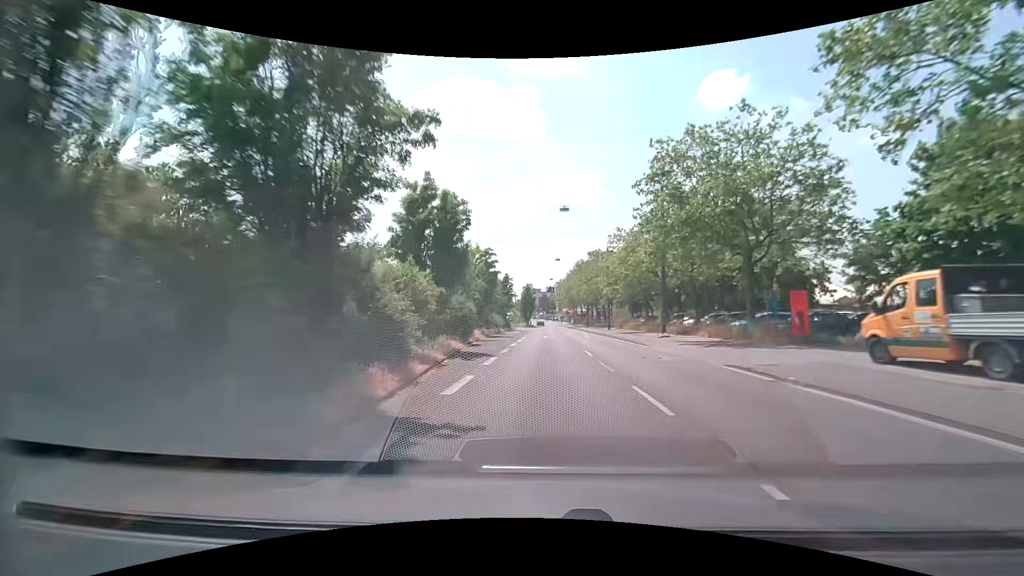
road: primary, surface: asphalt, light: Day
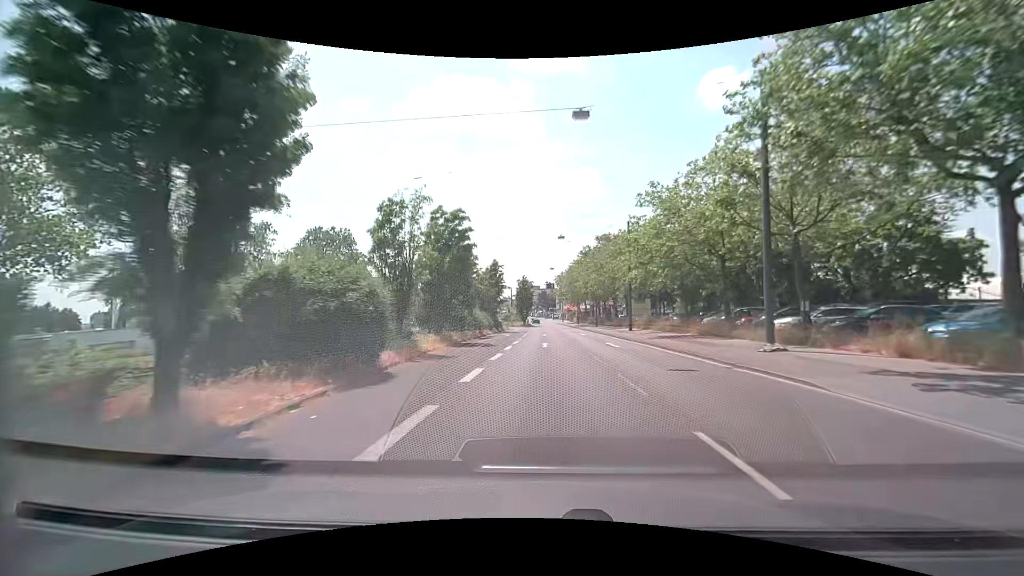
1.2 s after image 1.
(+0.1, +16.2) m; 0°
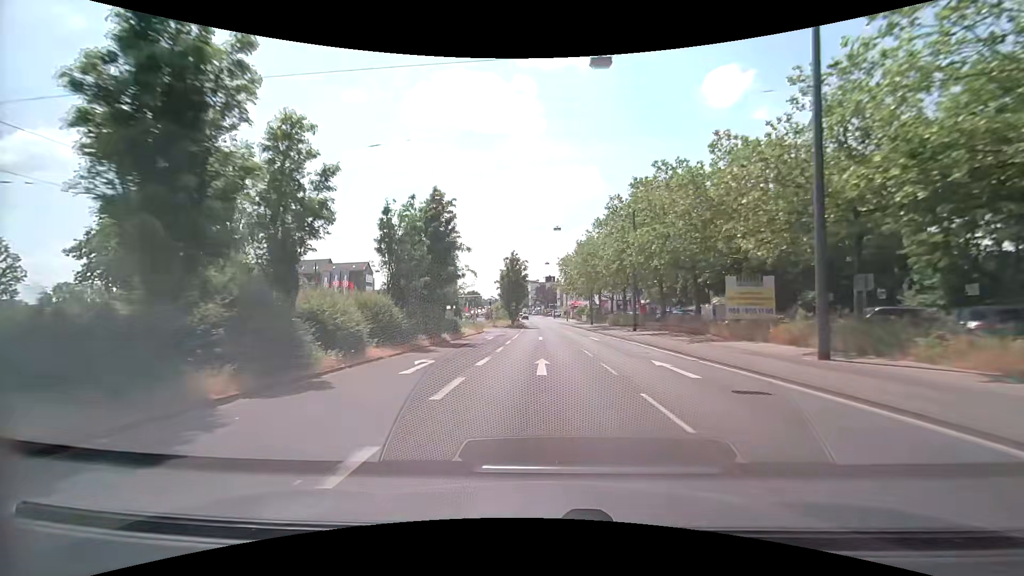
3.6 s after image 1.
(0.0, +32.8) m; 0°
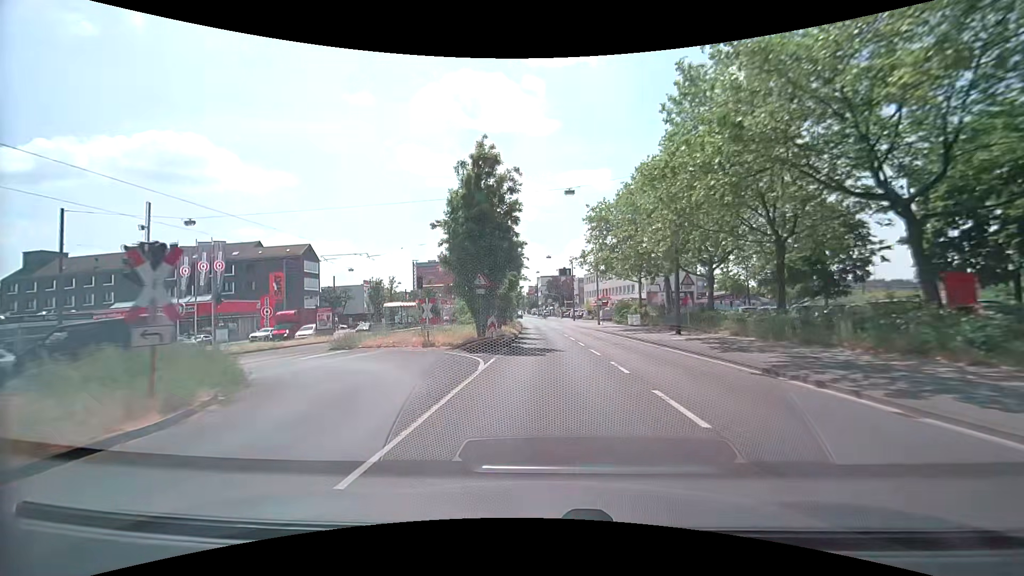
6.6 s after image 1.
(-0.6, +41.9) m; -2°
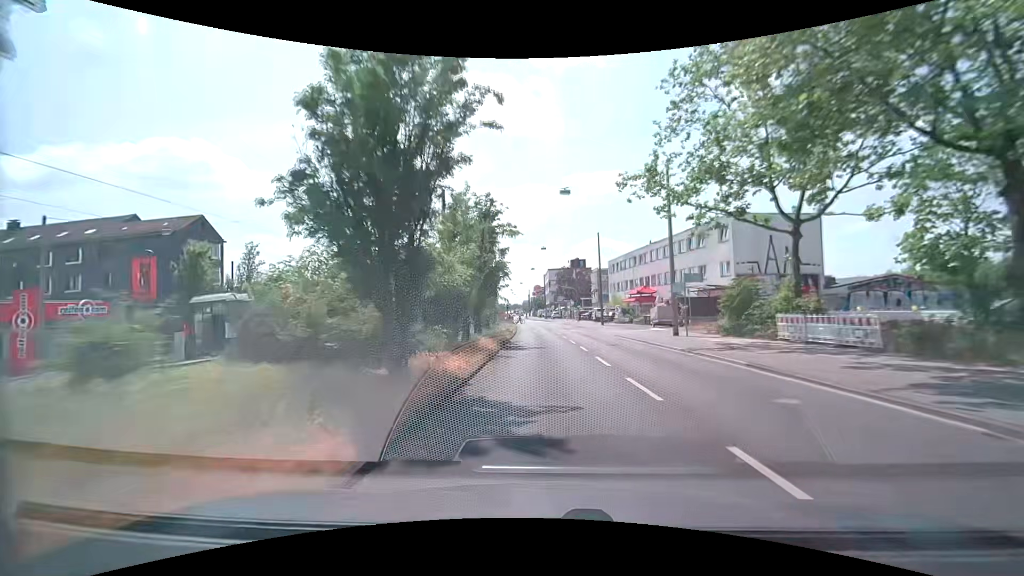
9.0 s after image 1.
(-0.1, +33.9) m; -1°
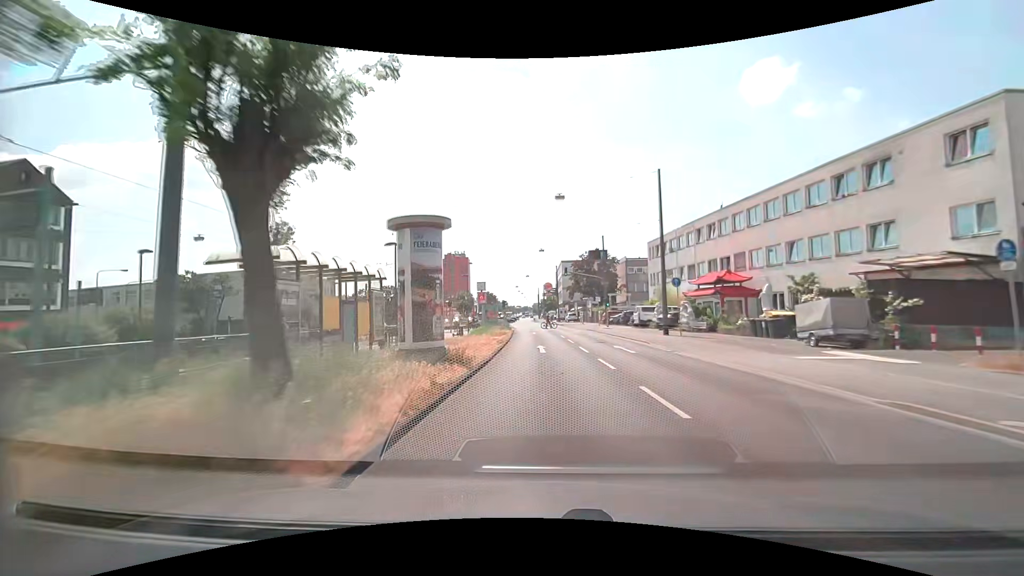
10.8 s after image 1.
(-0.4, +25.4) m; -1°
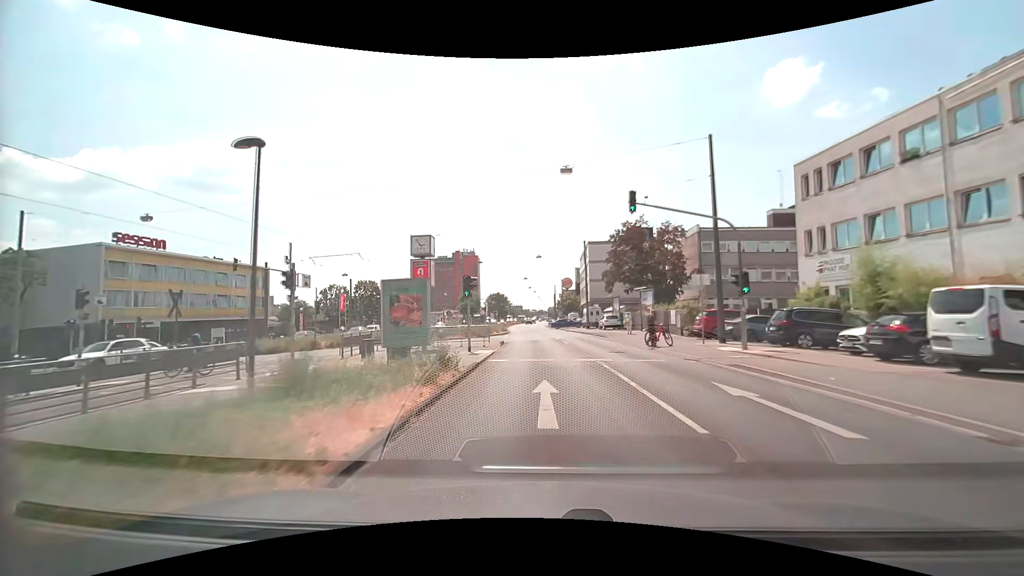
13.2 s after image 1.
(-1.0, +33.7) m; -2°
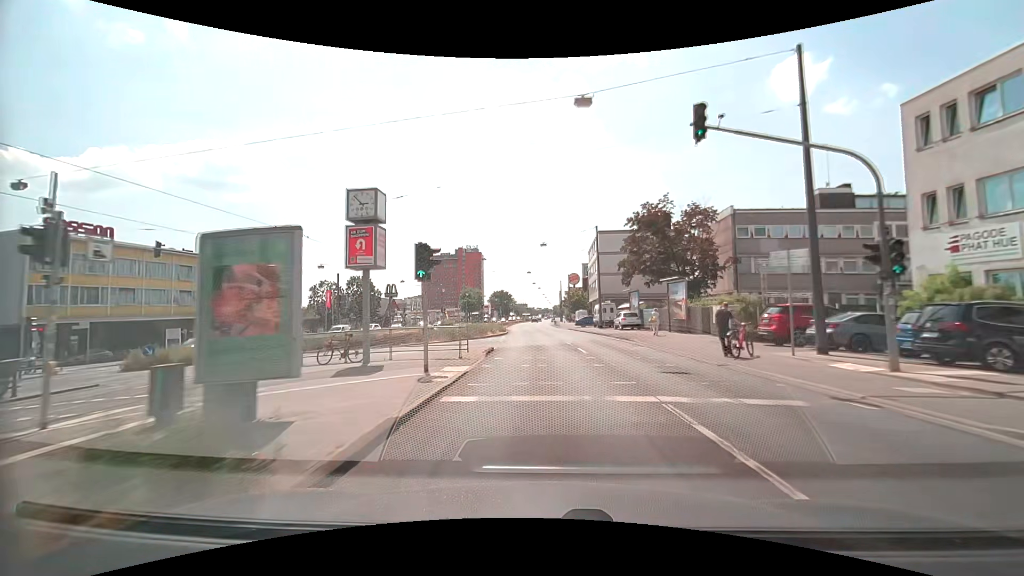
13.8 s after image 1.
(0.0, +8.3) m; -1°
(0, +10) (0, +20) (-1, +30) (-1, +40) (-2, +50) (-2, +60) (-3, +70) (-3, +80) (-4, +90) (-4, +100) m
